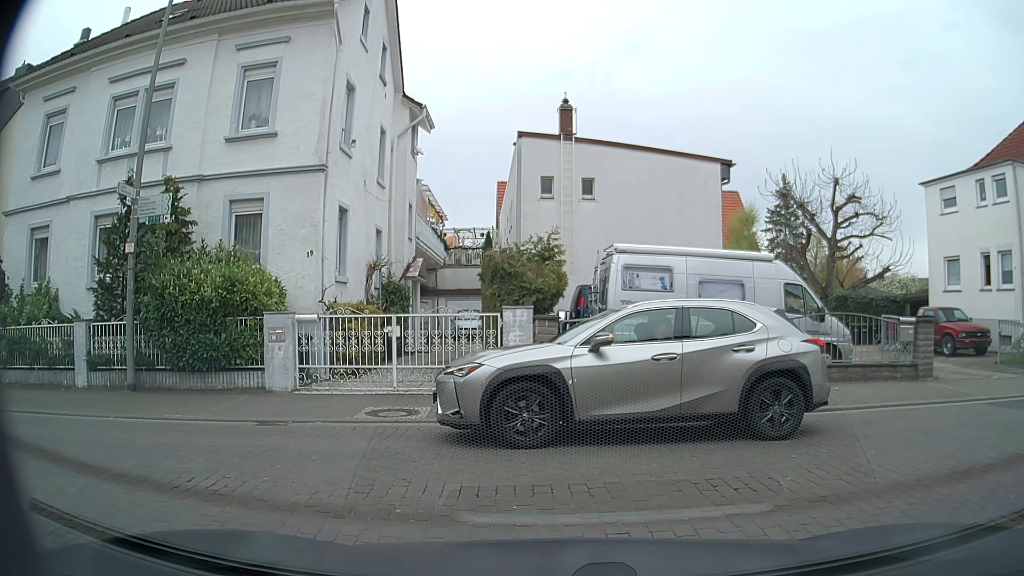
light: Day
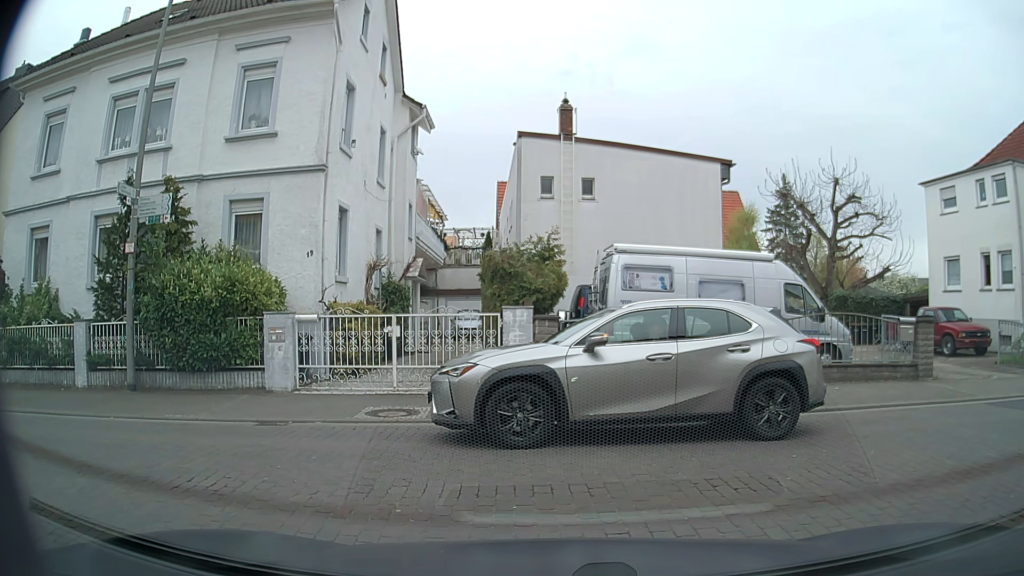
(0.0, 0.0) m; 0°
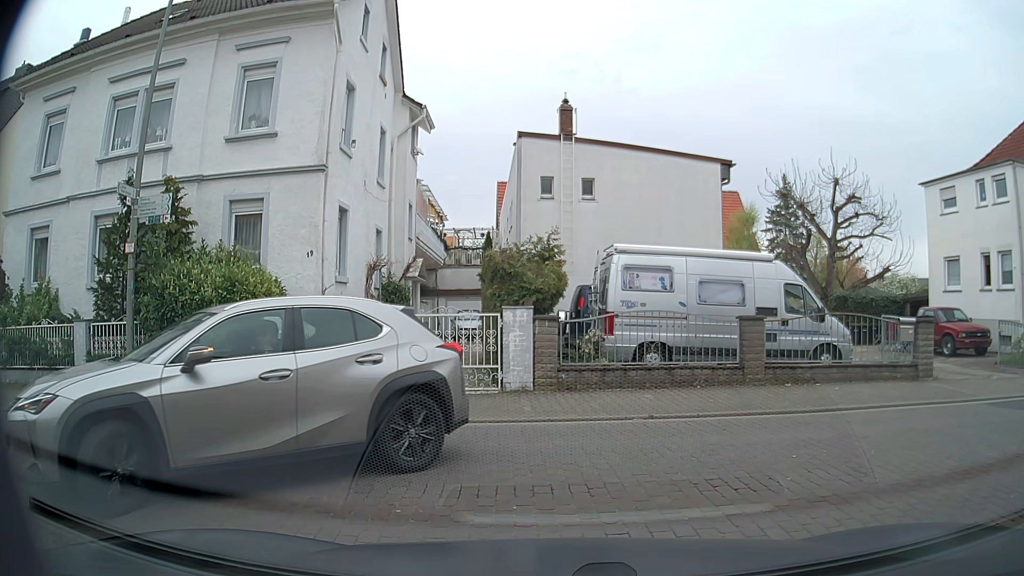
(0.0, 0.0) m; 0°
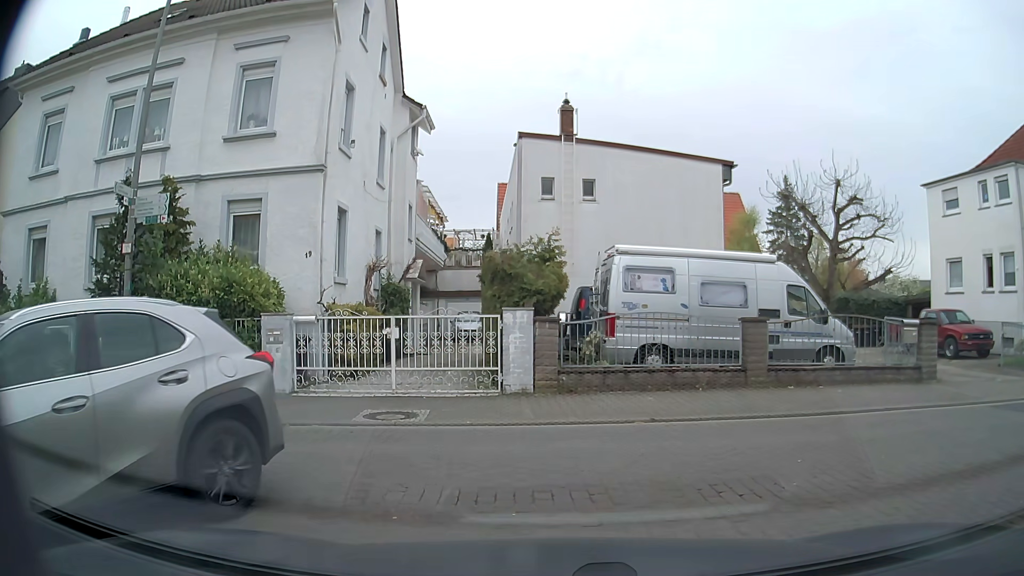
(0.0, +0.1) m; 0°
